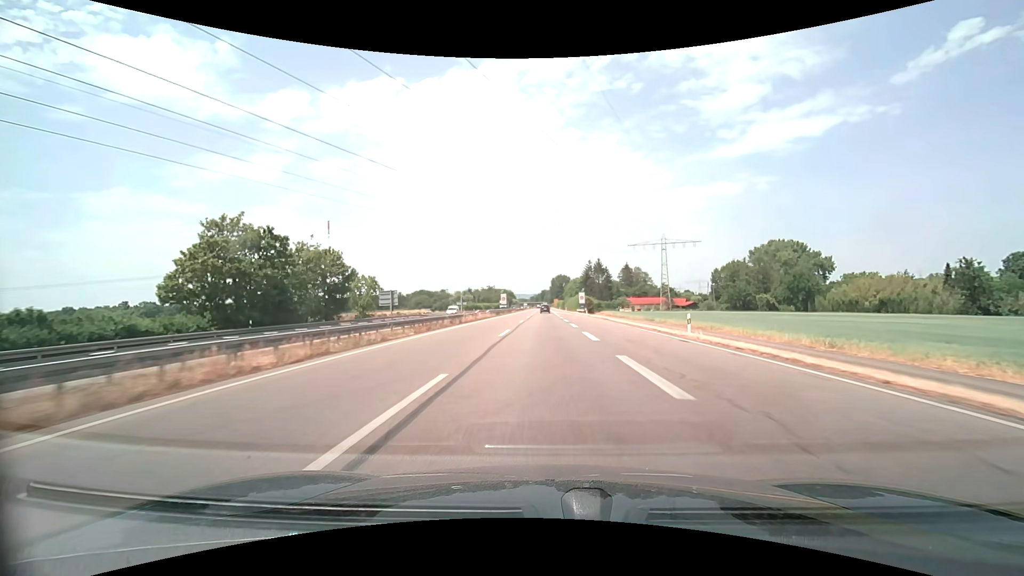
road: trunk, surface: asphalt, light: Day
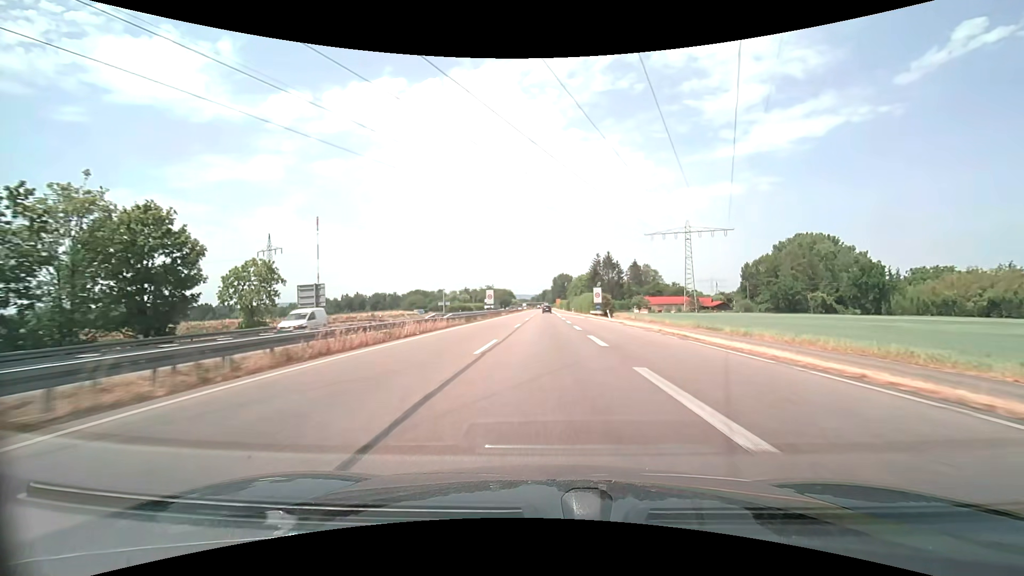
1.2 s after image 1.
(0.0, +26.4) m; 0°
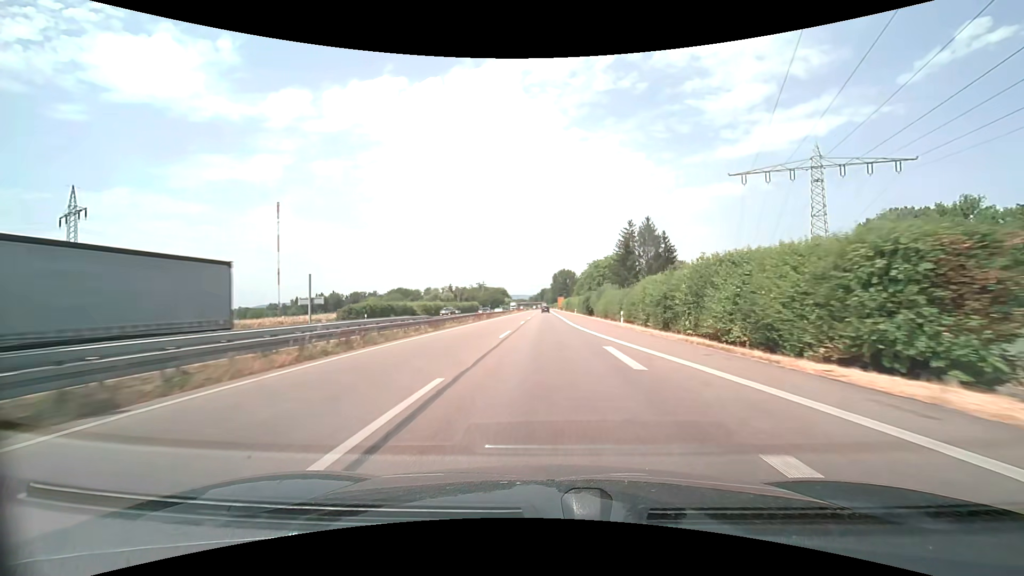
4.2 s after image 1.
(0.0, +66.1) m; 0°
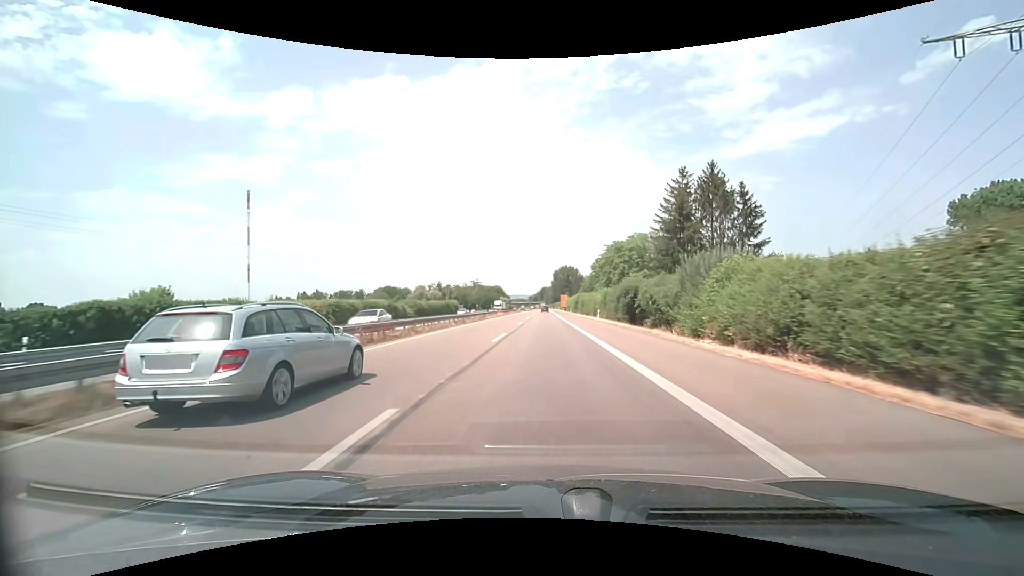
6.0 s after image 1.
(0.0, +39.7) m; 0°
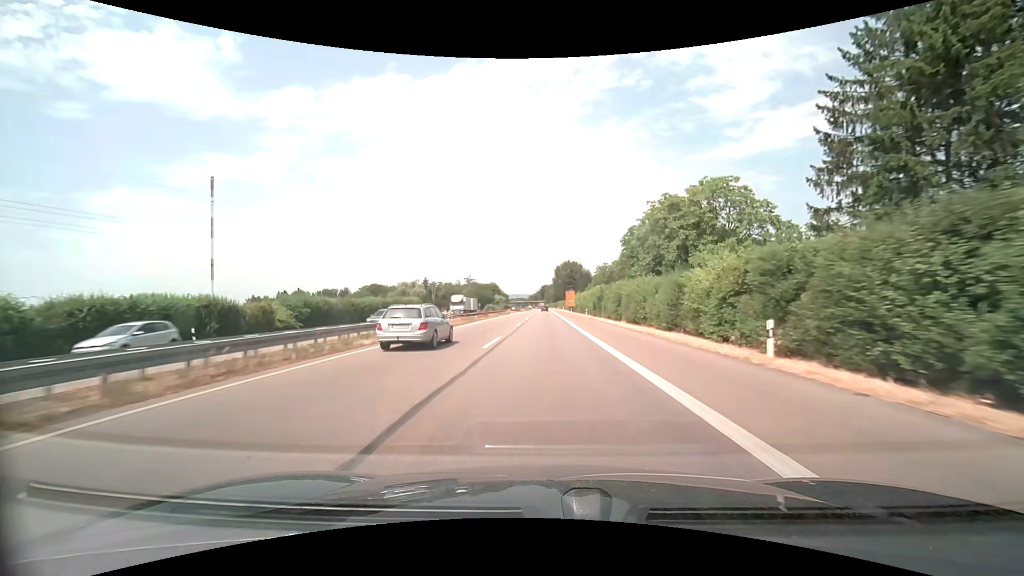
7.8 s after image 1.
(0.0, +39.6) m; 0°
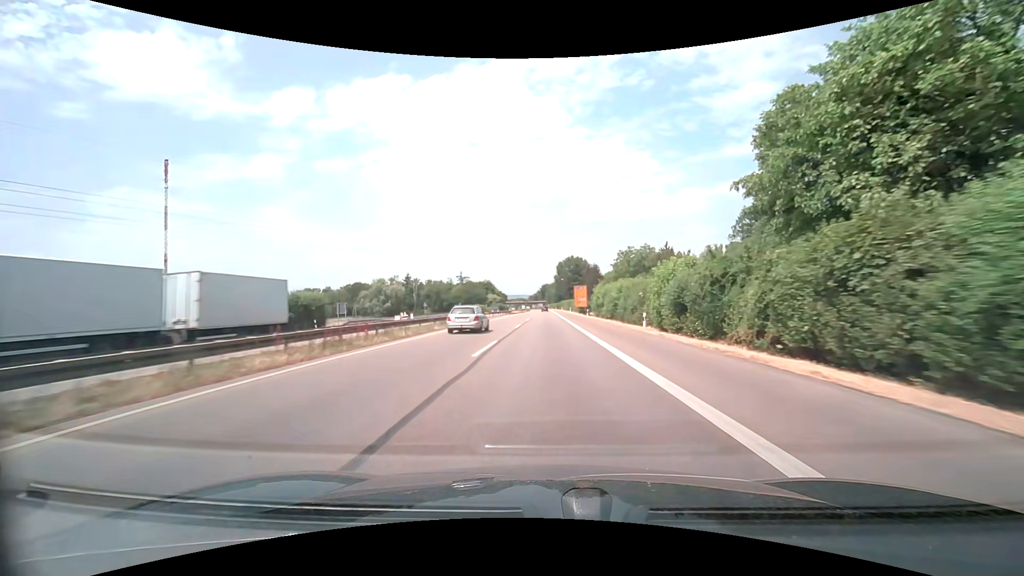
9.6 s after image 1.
(0.0, +39.6) m; 0°
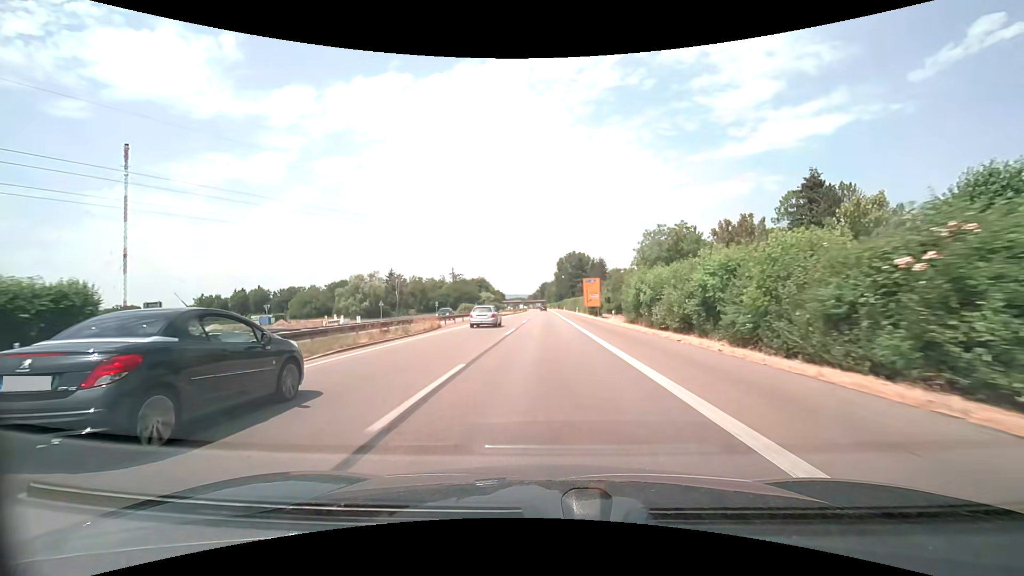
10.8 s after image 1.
(0.0, +26.4) m; 0°
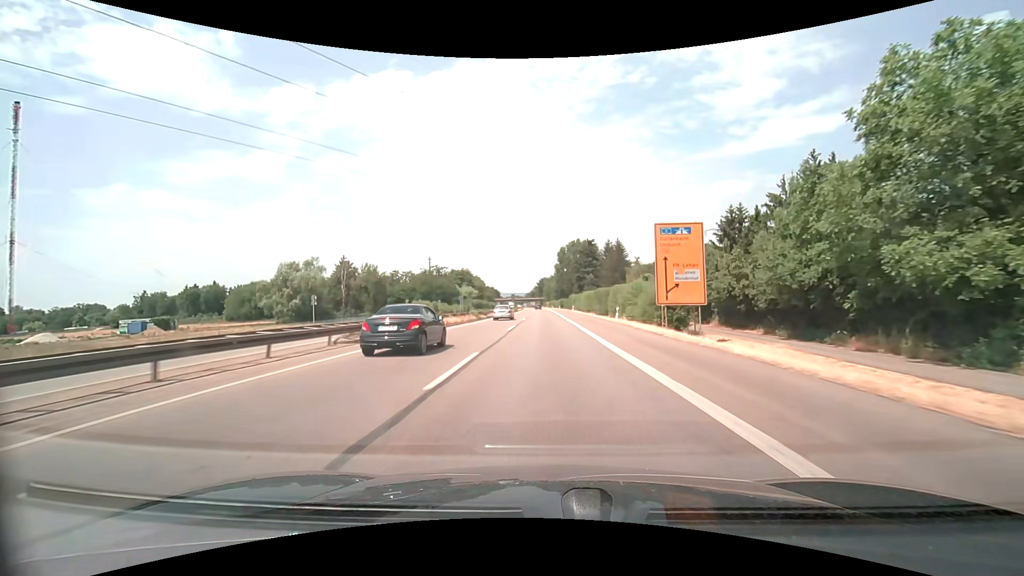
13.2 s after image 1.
(+0.1, +52.8) m; 0°
(0, +10) (0, +20) (0, +30) (0, +40) (0, +50) (0, +60) (0, +70) (0, +80) (0, +90) (-1, +100) m
